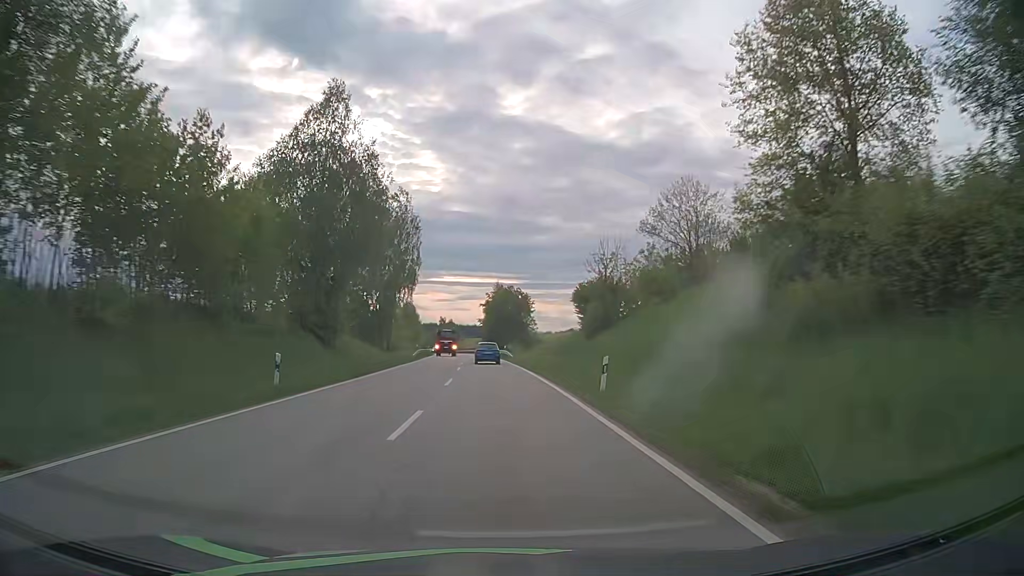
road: secondary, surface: asphalt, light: Day
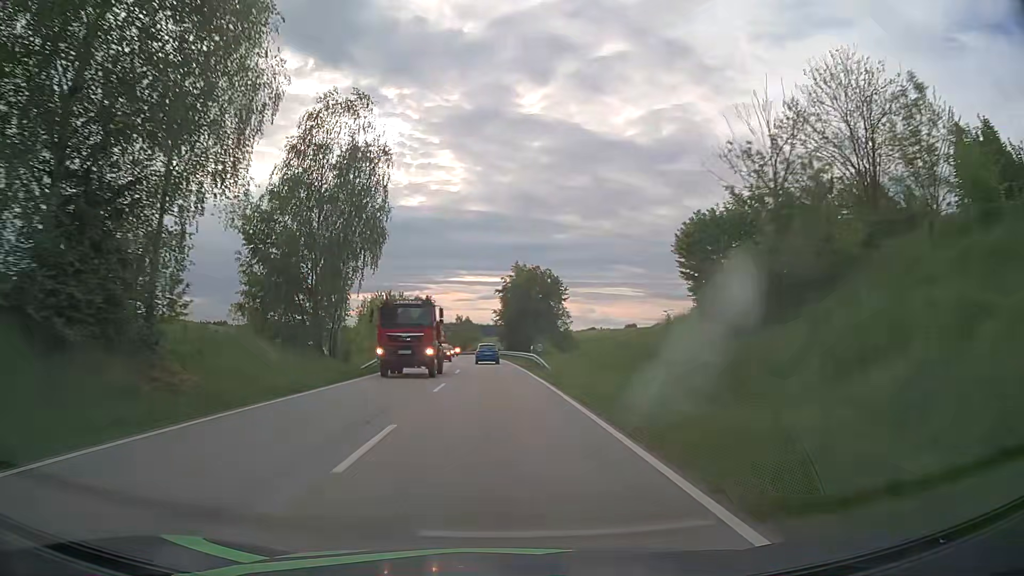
(-0.2, +26.5) m; -1°
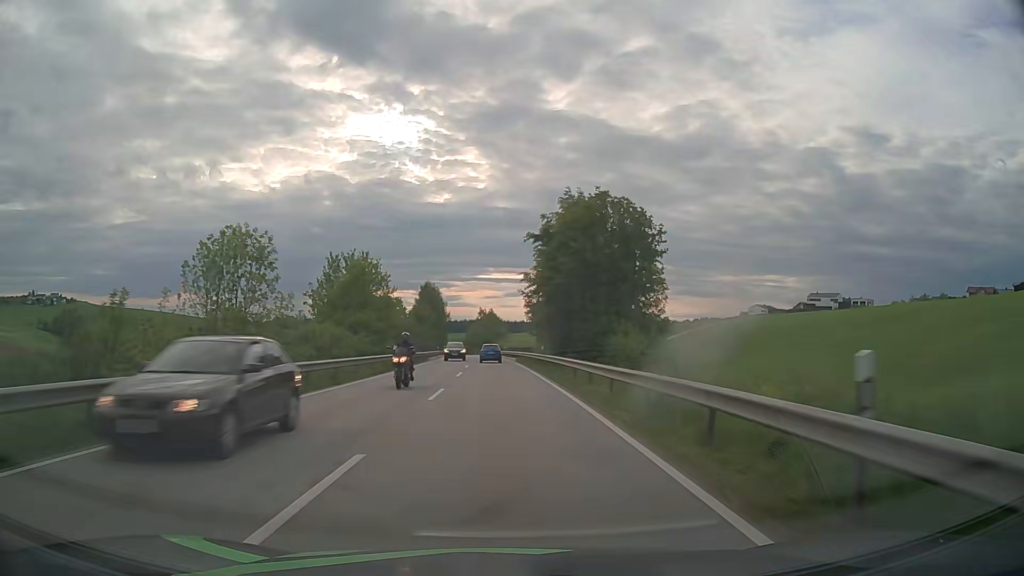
(-1.0, +38.9) m; -2°
(0, +10) (0, +20) (-1, +30) (-1, +40) (-1, +50) (-2, +60) (-2, +70) (-3, +80) (-3, +90) (-4, +100) m
